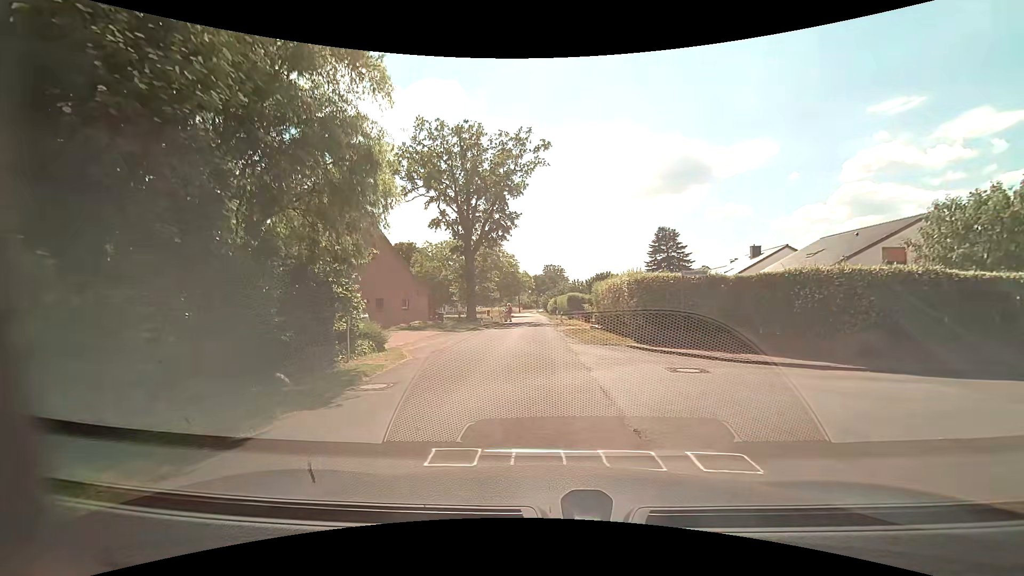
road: unclassified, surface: asphalt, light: Day
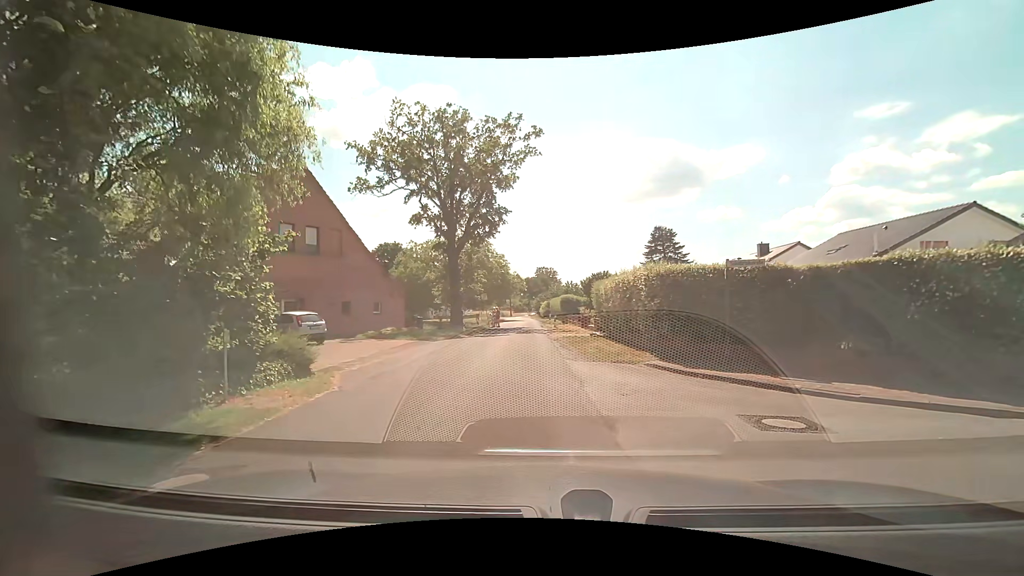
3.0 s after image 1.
(+0.1, +4.3) m; +3°
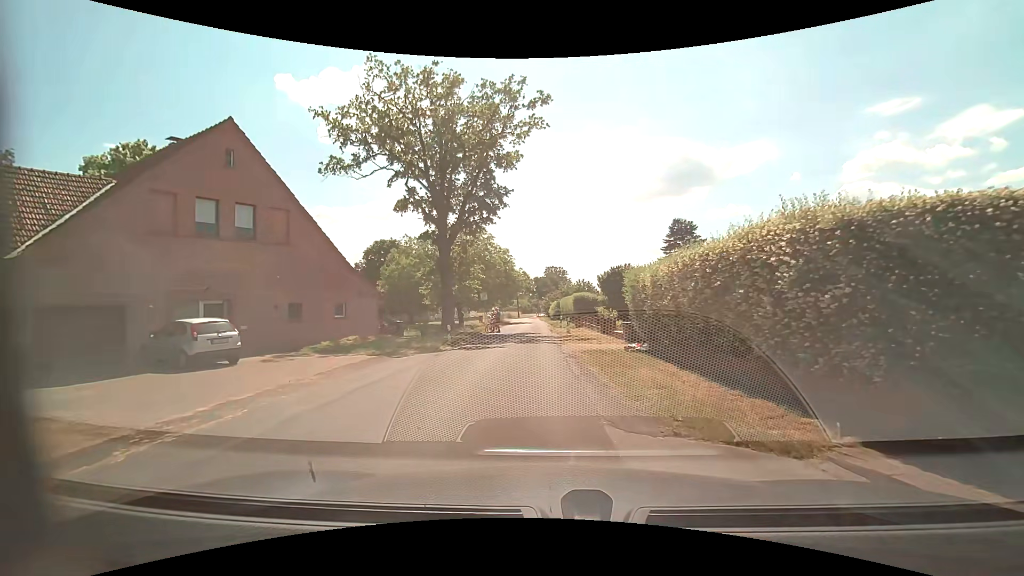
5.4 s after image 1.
(0.0, +7.5) m; -2°
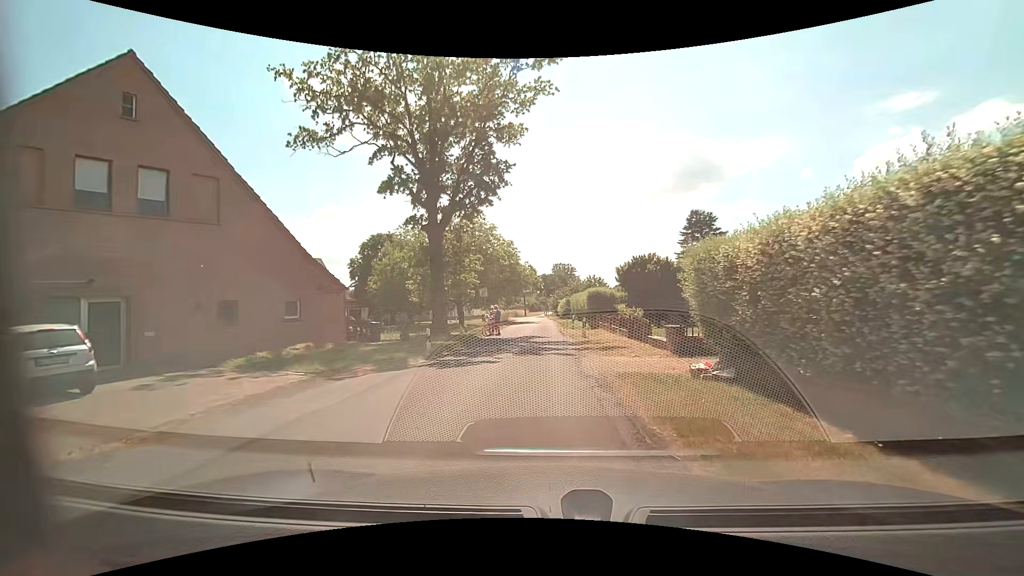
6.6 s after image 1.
(0.0, +5.7) m; 0°
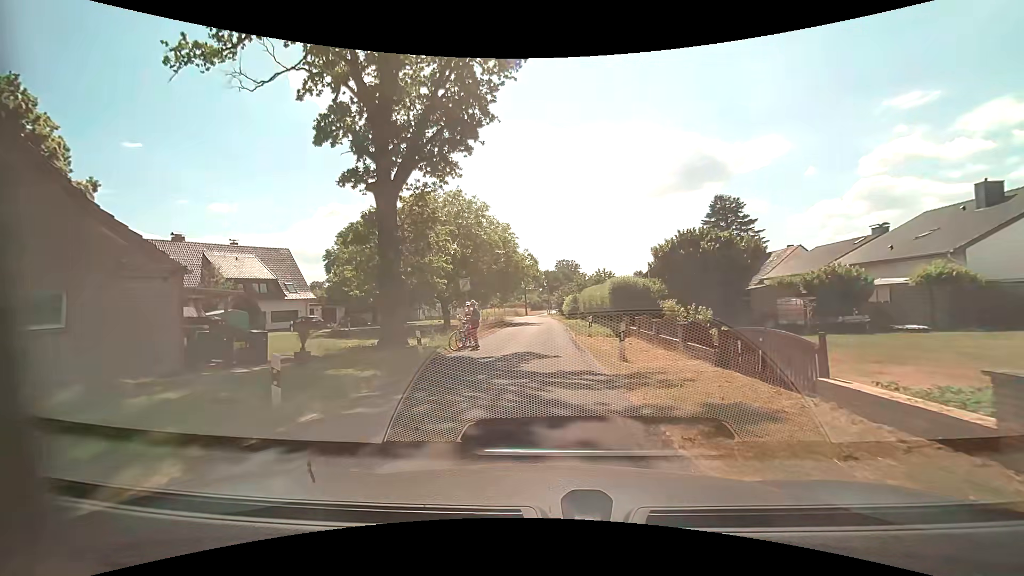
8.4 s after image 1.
(-0.1, +10.1) m; -1°
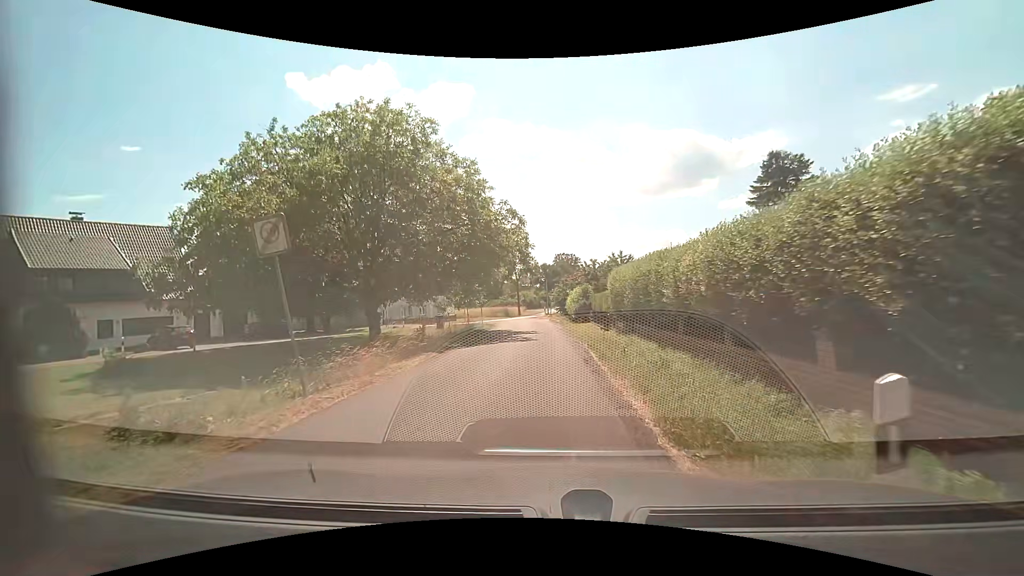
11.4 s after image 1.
(+0.4, +19.1) m; +1°
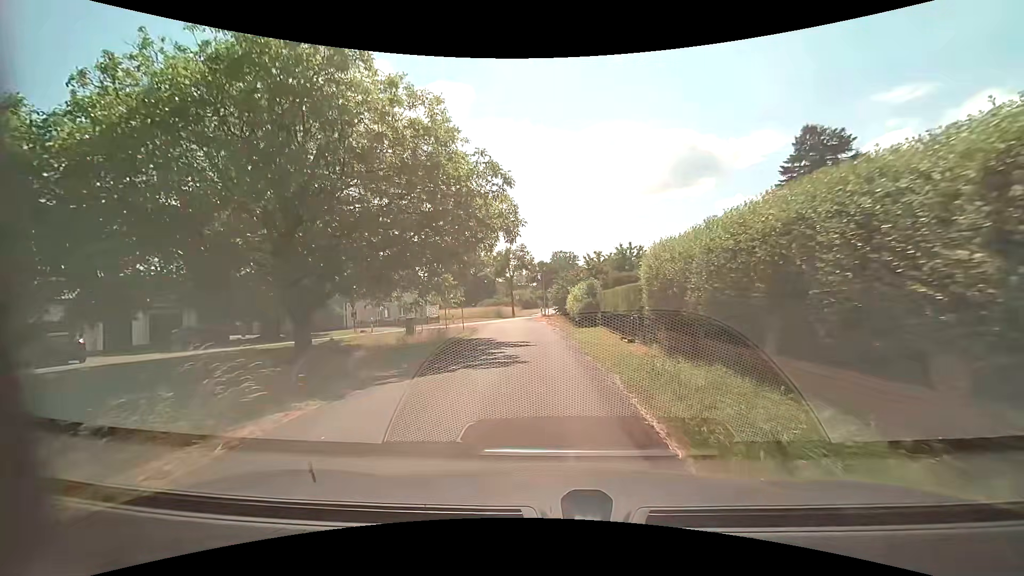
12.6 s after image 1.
(0.0, +7.9) m; 0°
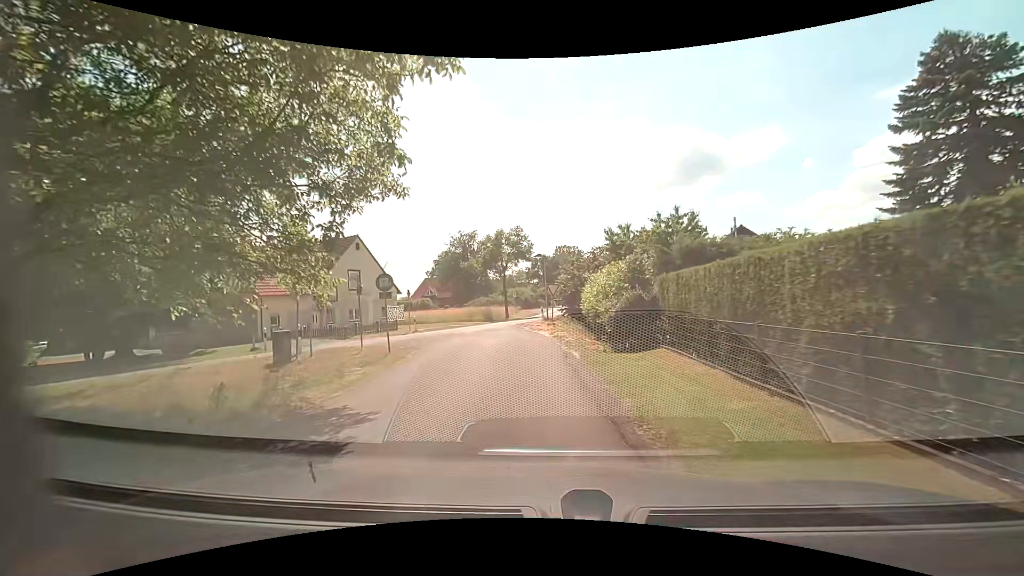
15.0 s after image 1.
(+0.1, +15.5) m; +1°
(0, +10) (-1, +20) (-3, +30) (-3, +40) (0, +49) (+2, +59) (+3, +69) (+4, +79) (+4, +89) (+4, +99) m
